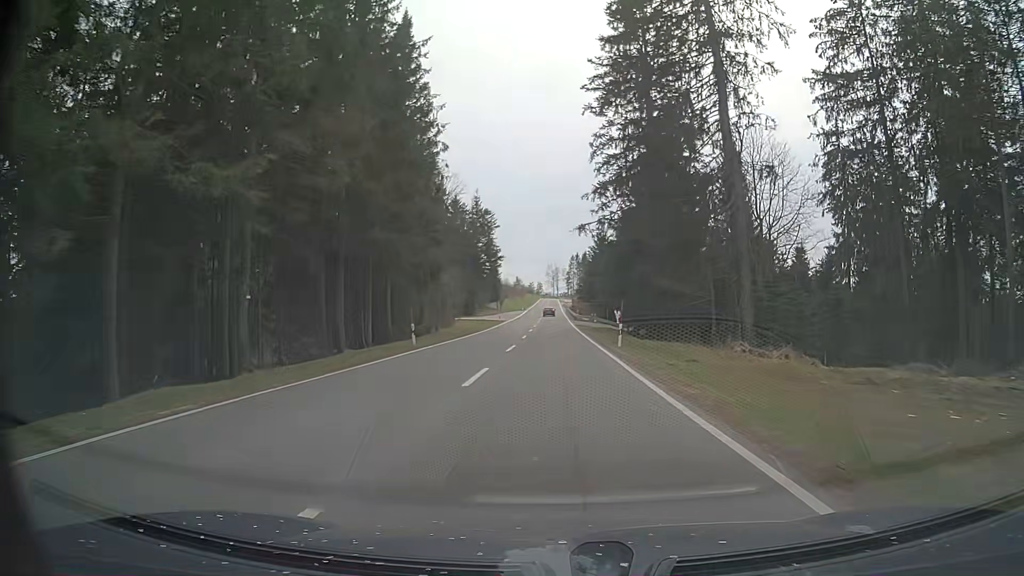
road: primary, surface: asphalt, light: Day
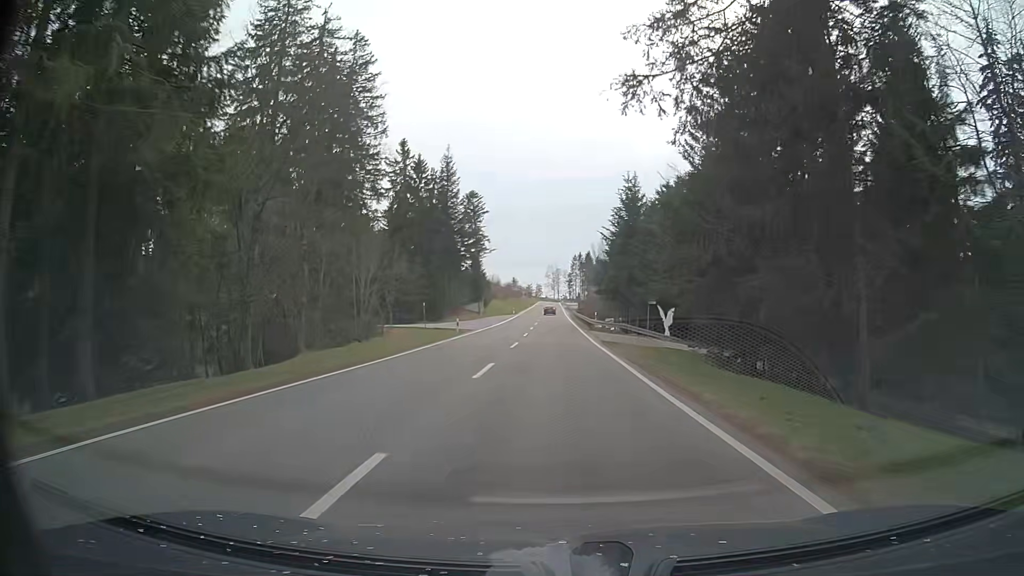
(+0.1, +34.4) m; 0°
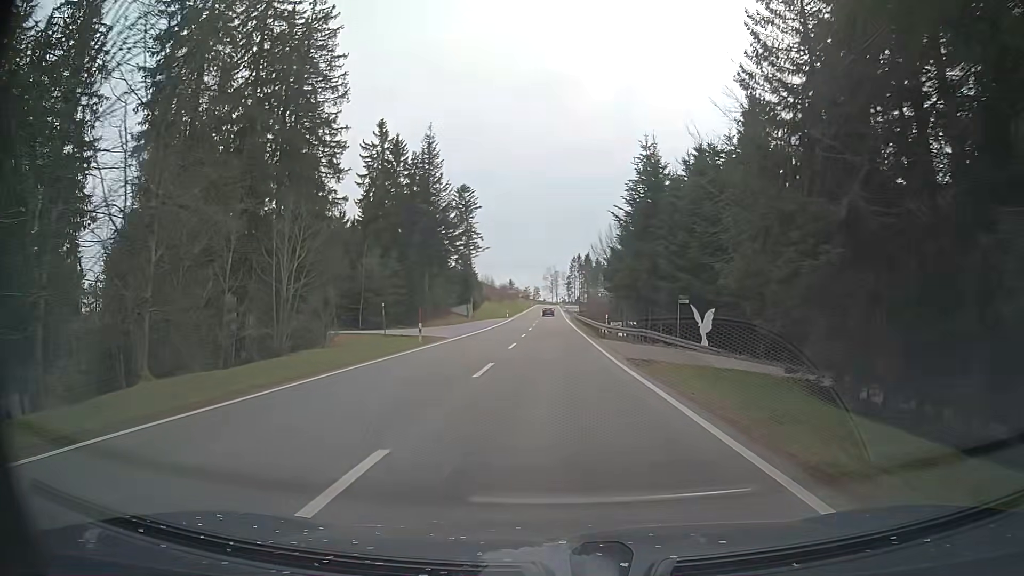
(0.0, +11.8) m; 0°
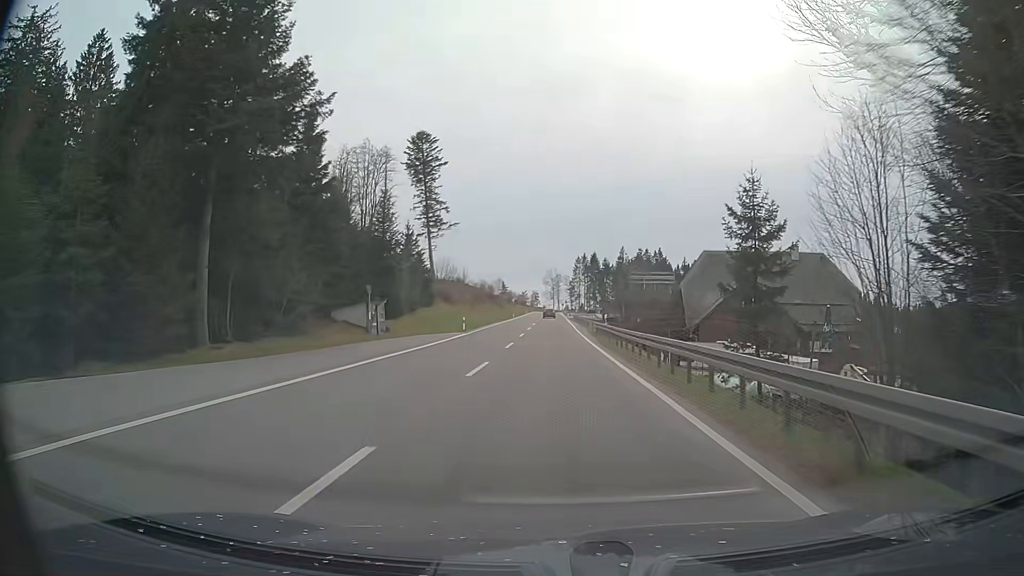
(+0.2, +48.3) m; 0°
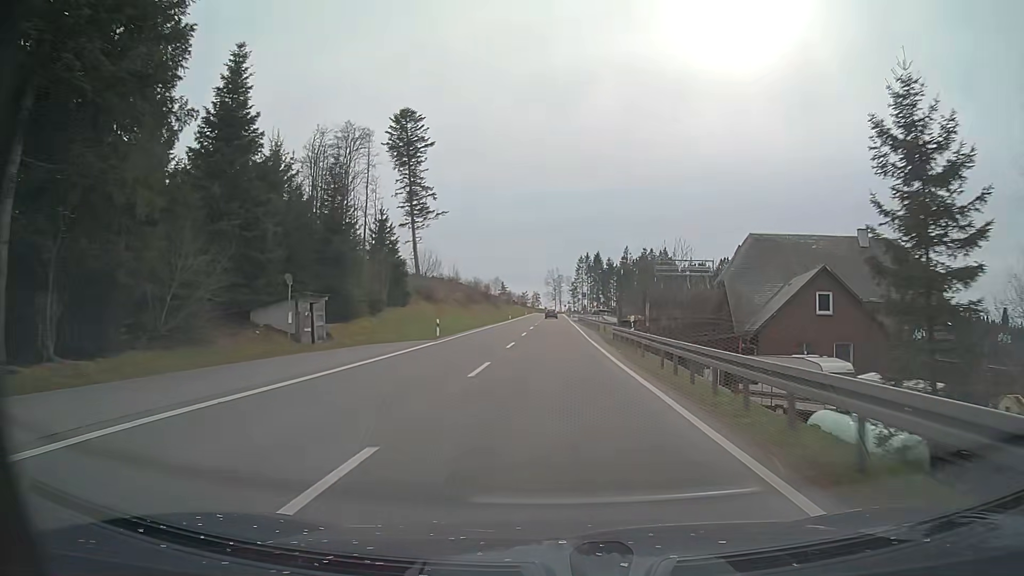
(0.0, +12.1) m; 0°
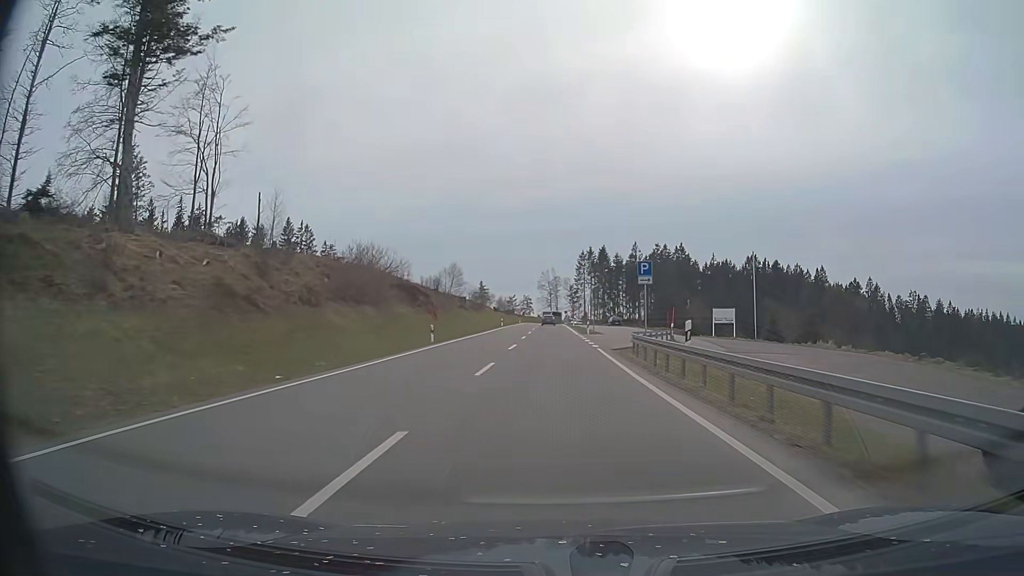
(+0.1, +59.0) m; 0°
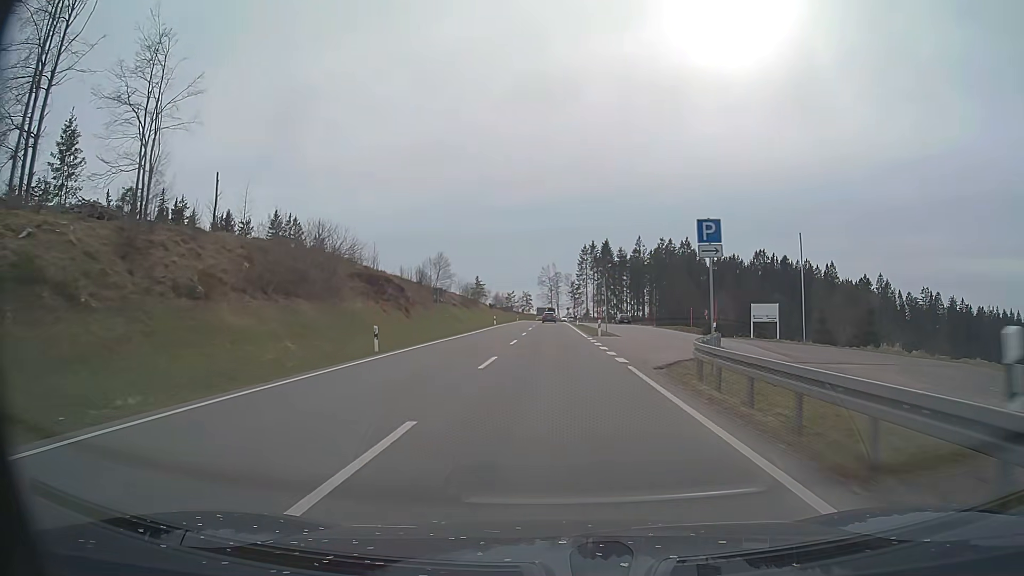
(0.0, +11.4) m; 0°
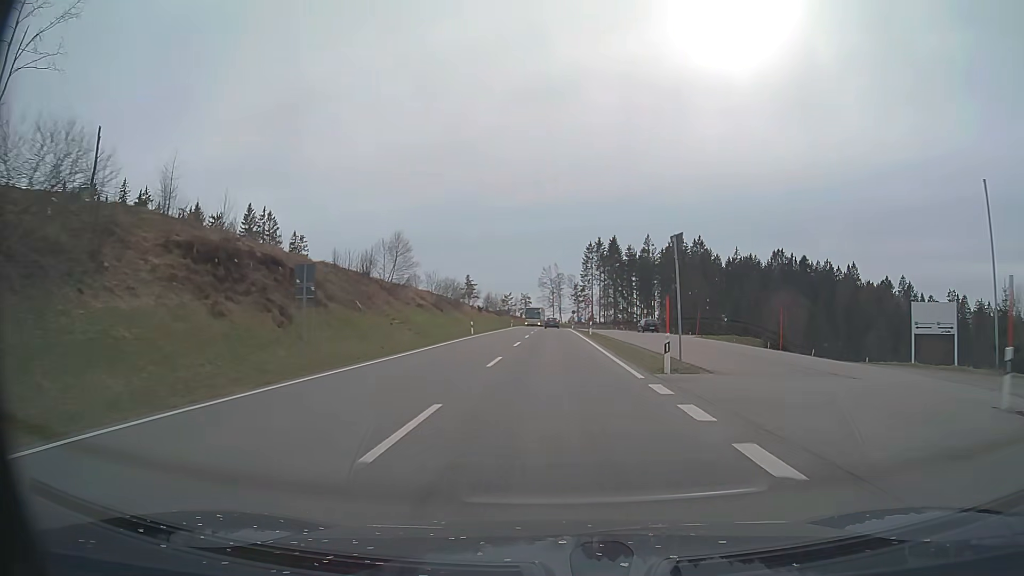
(0.0, +22.3) m; 0°
(0, +10) (0, +20) (0, +30) (0, +40) (0, +50) (0, +60) (0, +70) (0, +80) (0, +90) (0, +100) m
